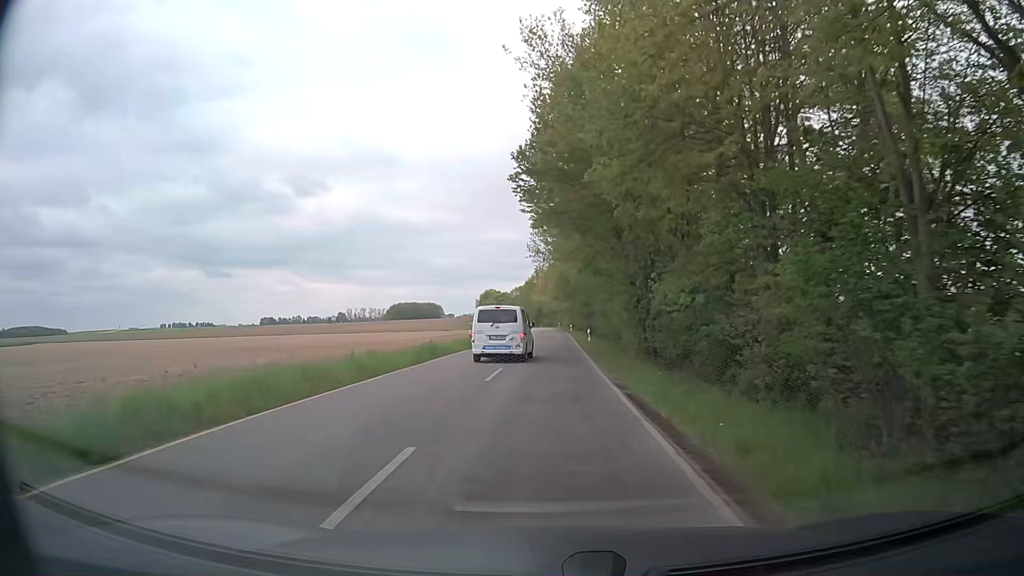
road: tertiary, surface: asphalt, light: Day
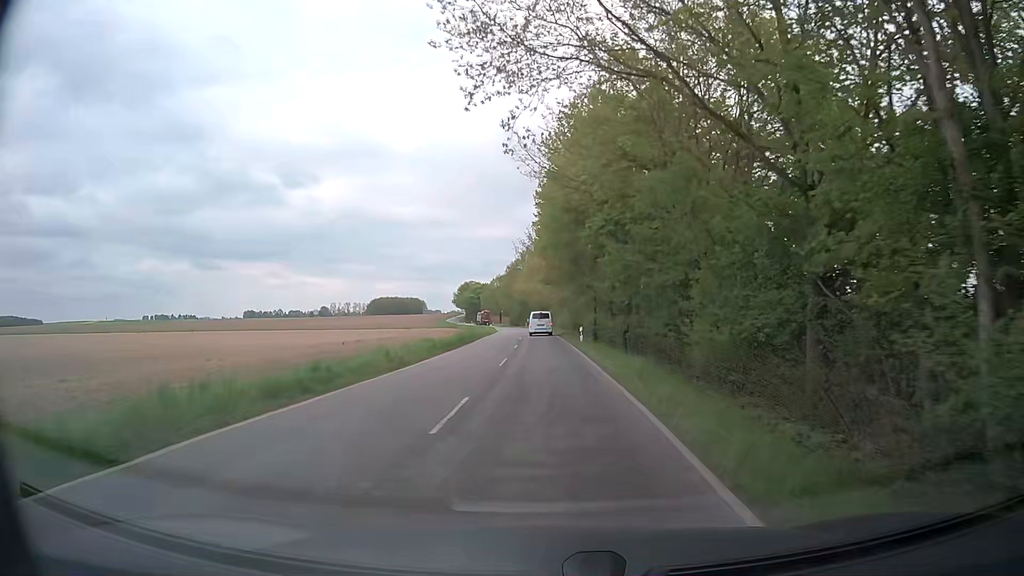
(-0.3, +43.4) m; 0°
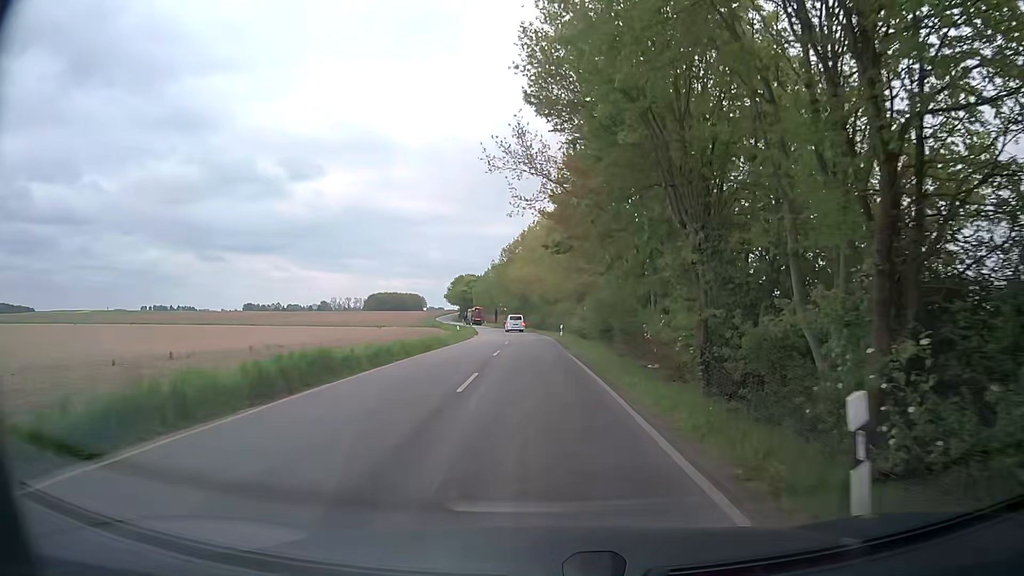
(-0.1, +31.9) m; 0°
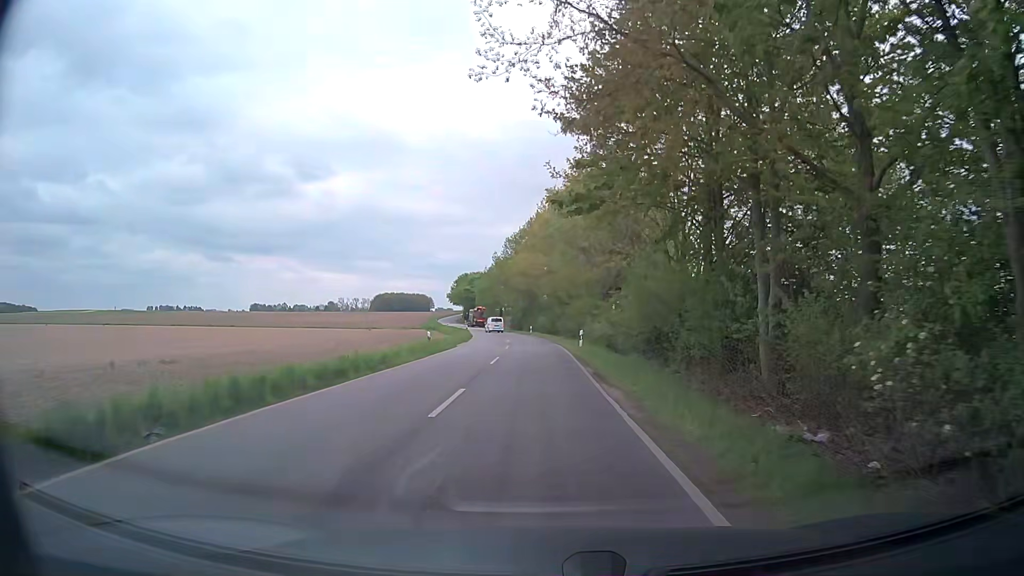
(-0.1, +14.7) m; +1°
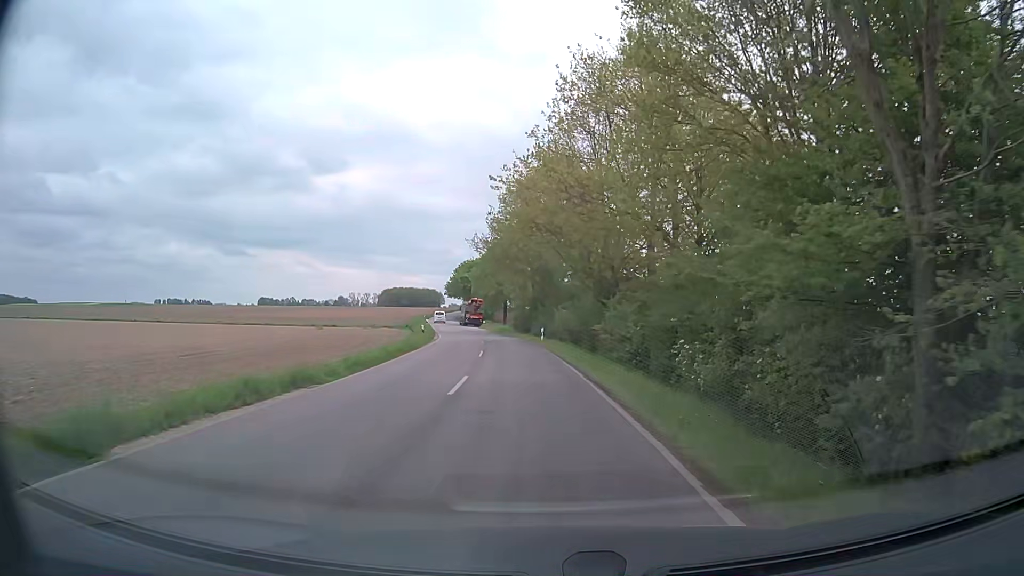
(-1.3, +33.2) m; -3°
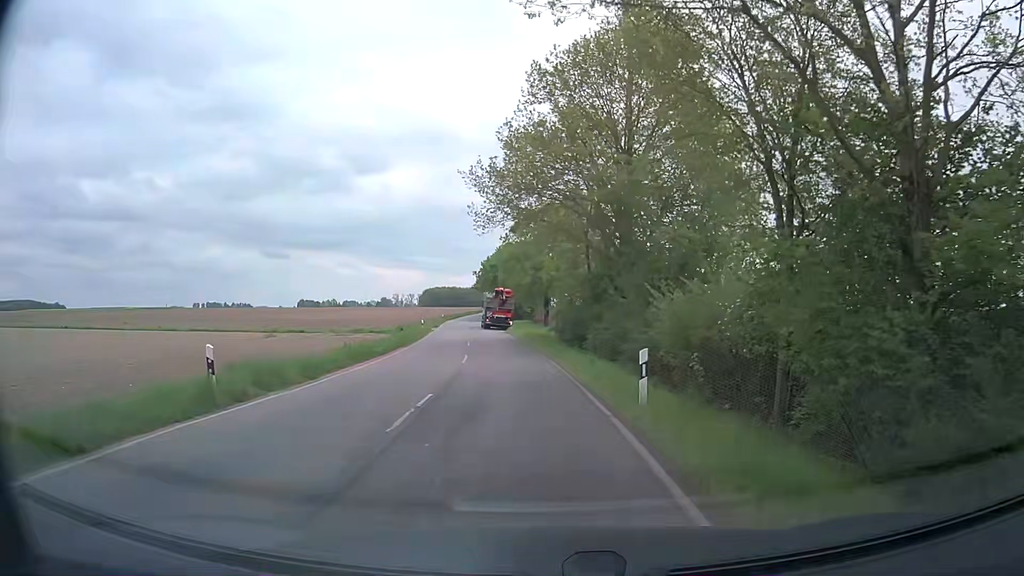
(-0.7, +28.5) m; -4°
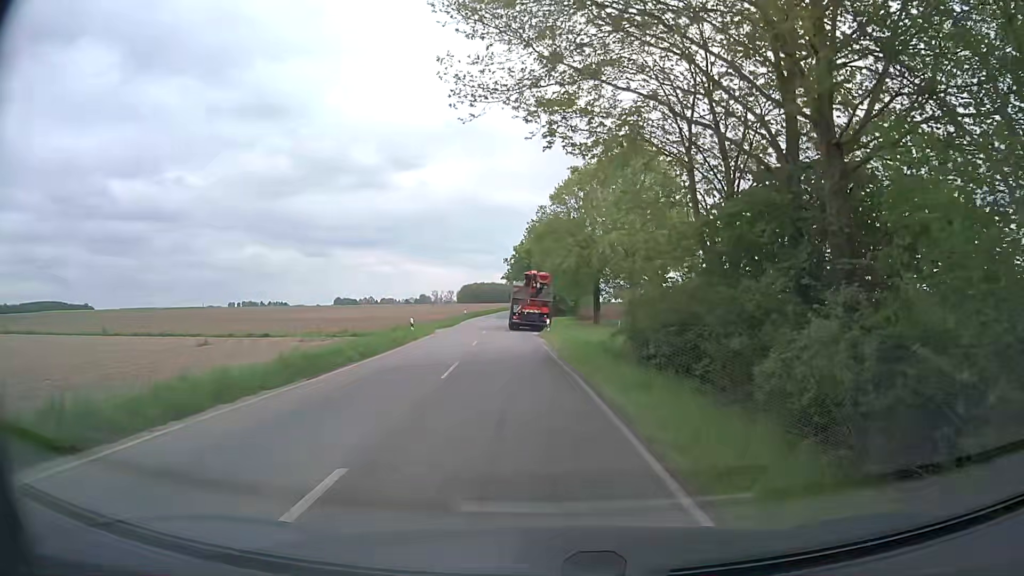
(-0.6, +17.9) m; -3°
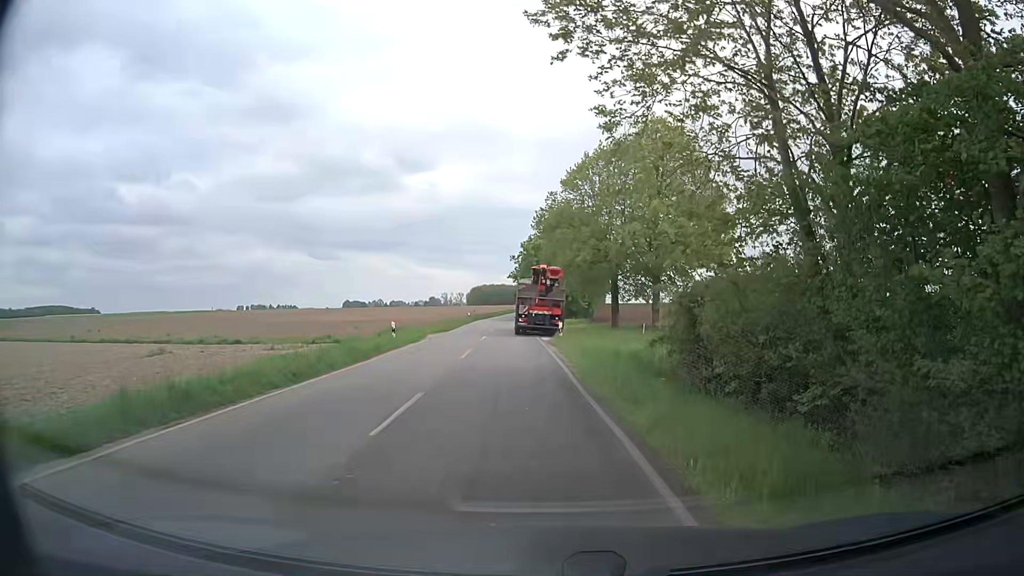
(-0.1, +6.2) m; 0°
(0, +10) (-1, +20) (-2, +30) (-3, +40) (-3, +50) (-4, +60) (-4, +70) (-4, +80) (-5, +90) (-5, +100) m
